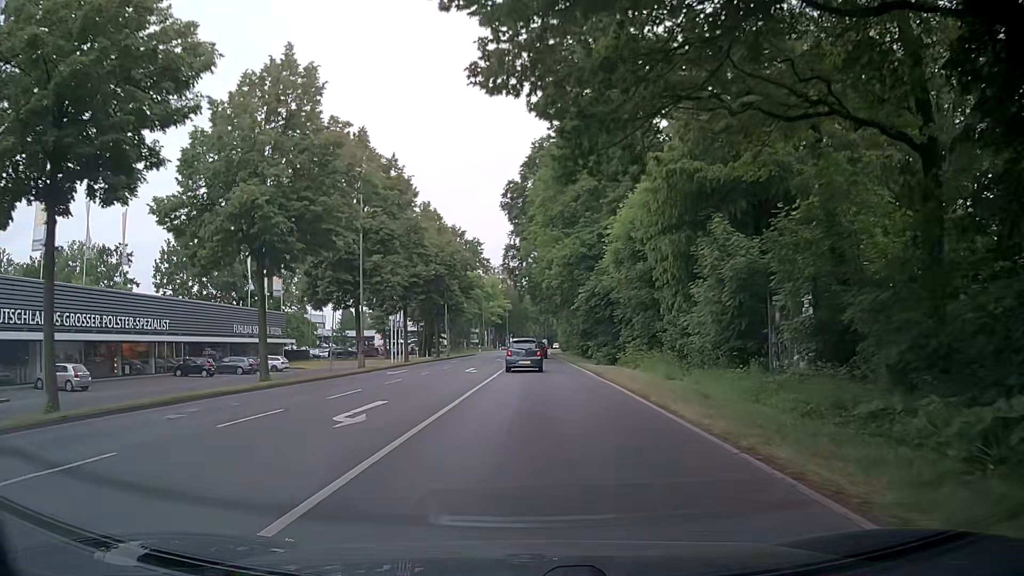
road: secondary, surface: asphalt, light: Day
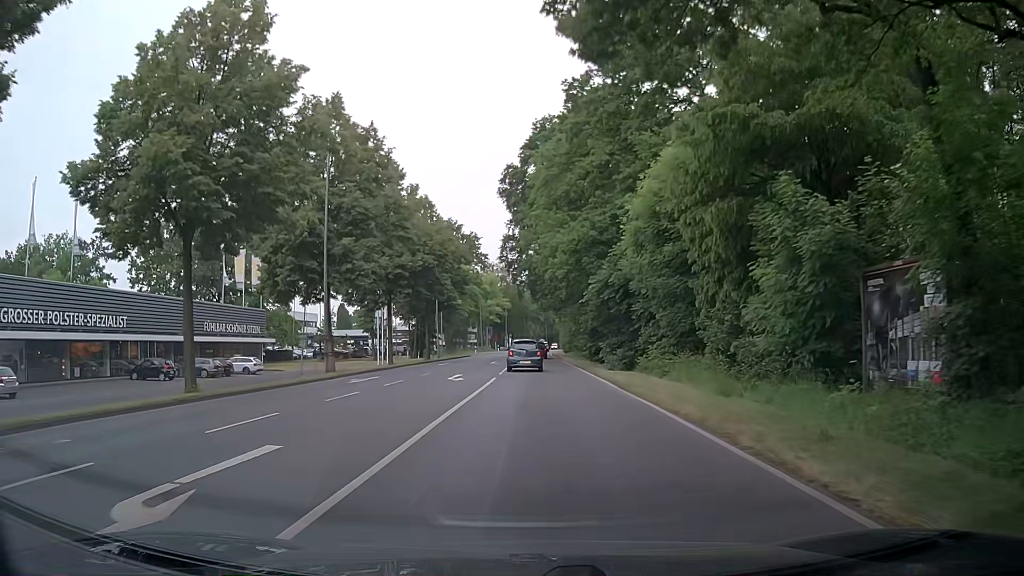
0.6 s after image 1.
(0.0, +6.8) m; 0°
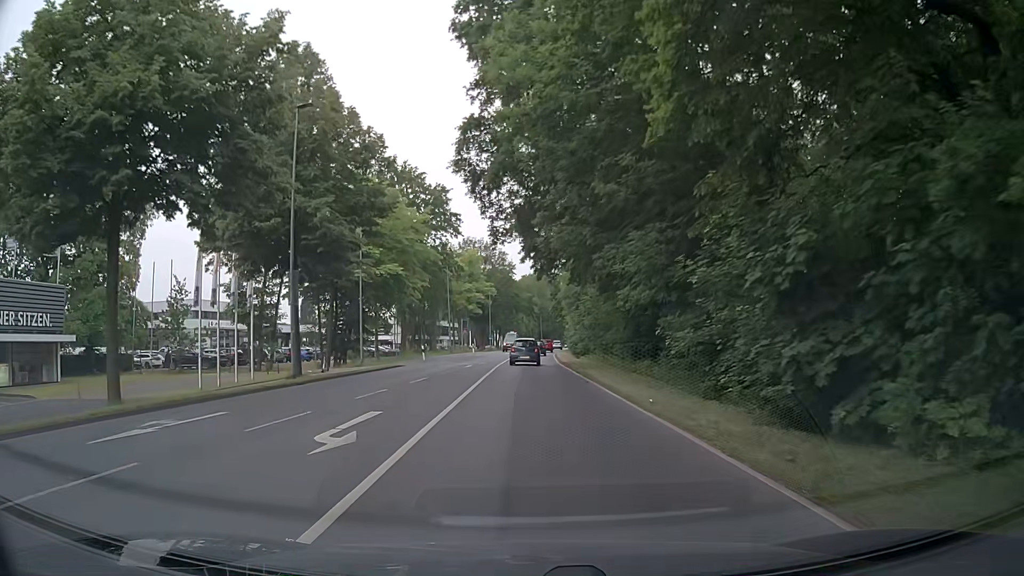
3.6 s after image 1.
(+0.2, +36.0) m; 0°
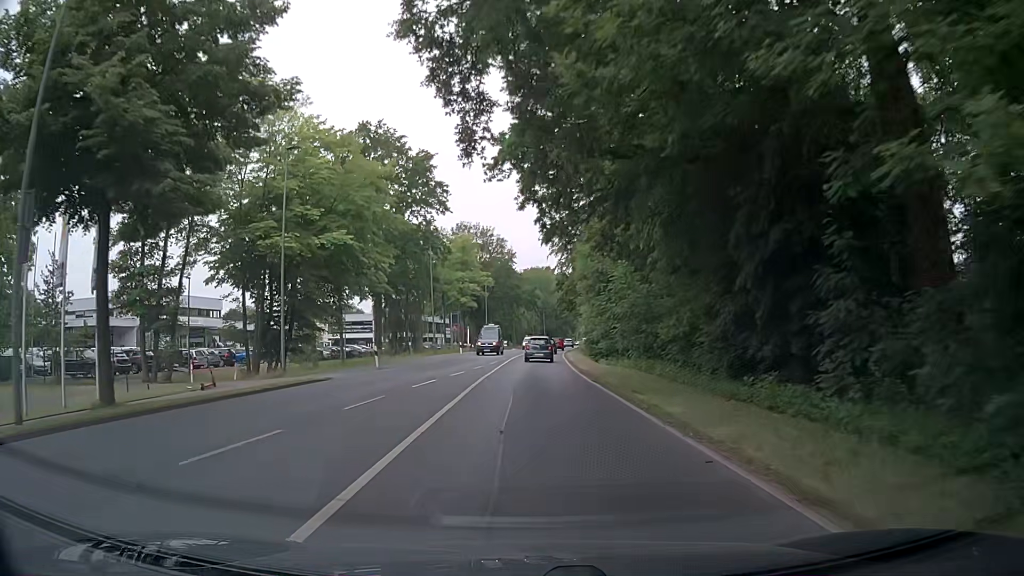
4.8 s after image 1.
(+0.1, +15.1) m; +1°
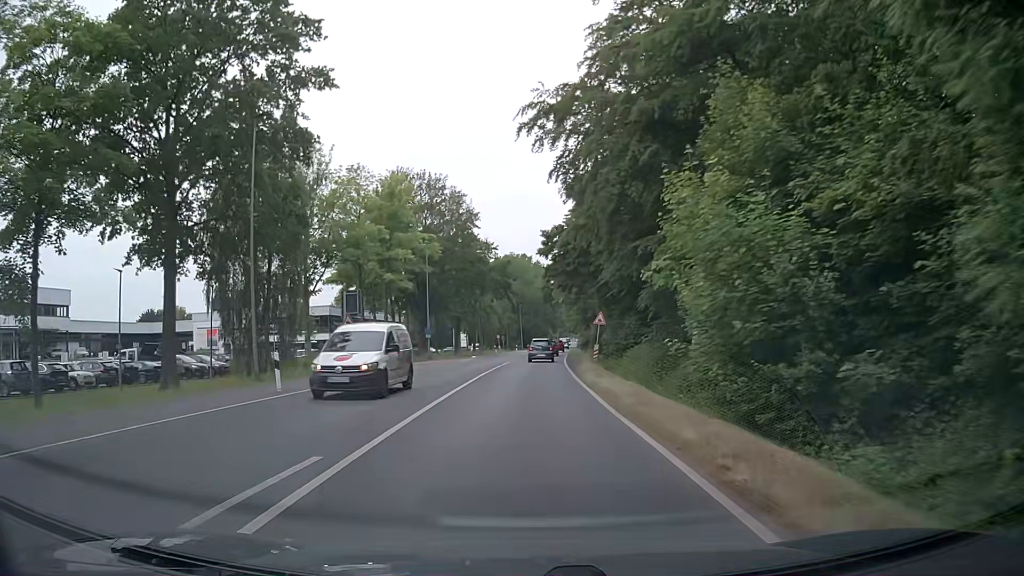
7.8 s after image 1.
(+0.1, +38.4) m; +2°
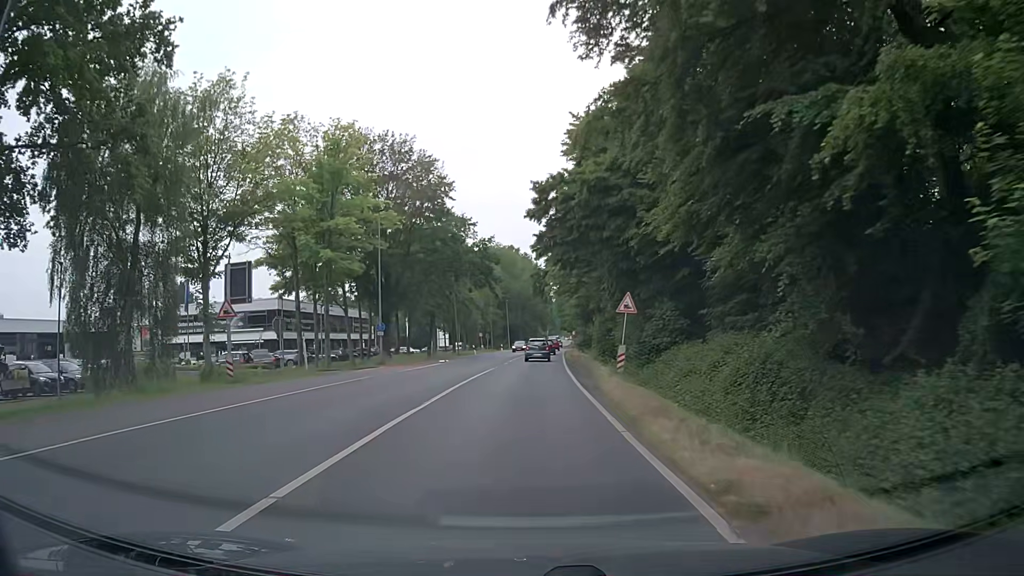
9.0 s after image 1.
(+0.1, +15.2) m; 0°
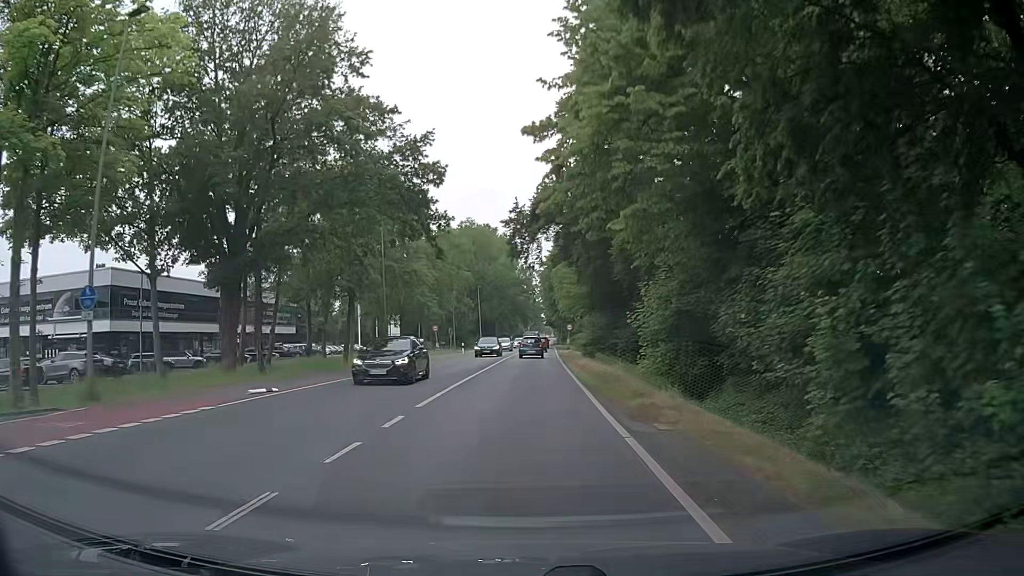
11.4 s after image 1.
(+0.6, +30.0) m; +2°
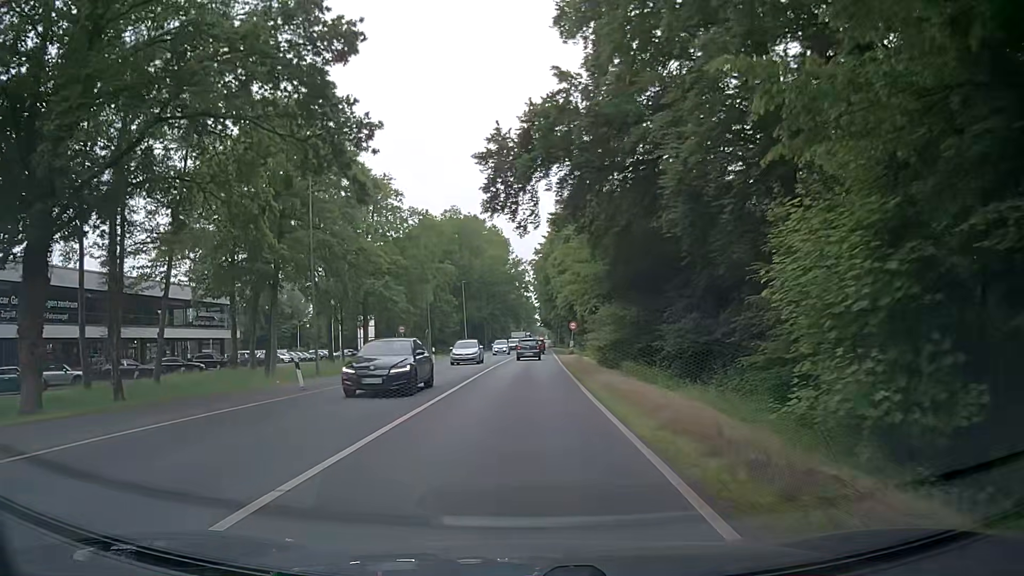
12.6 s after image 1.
(+0.1, +14.9) m; 0°
(0, +10) (0, +20) (0, +30) (+1, +40) (+1, +50) (+1, +60) (+2, +70) (+2, +80) (+2, +90) (+2, +100) m
